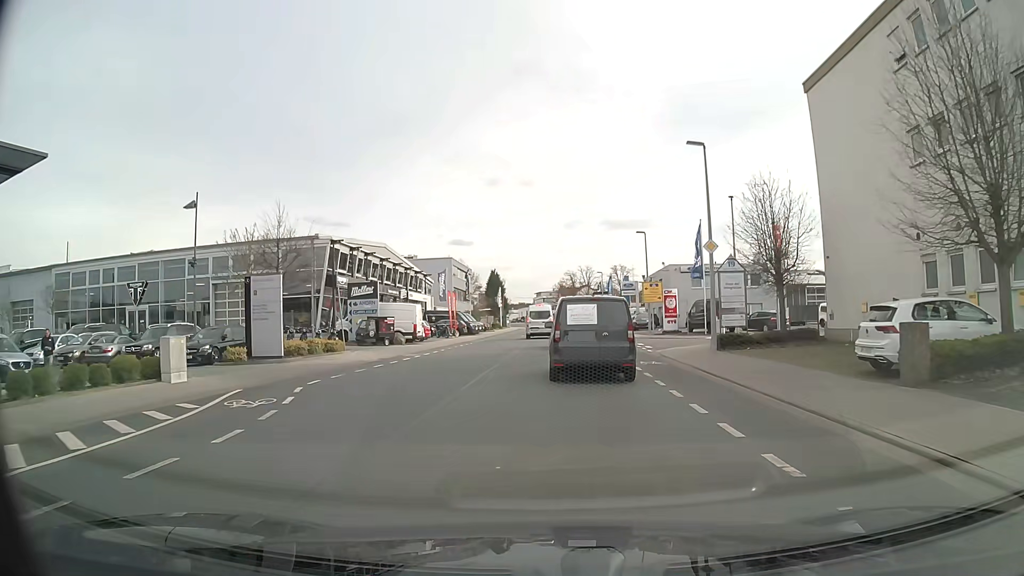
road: tertiary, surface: asphalt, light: Day
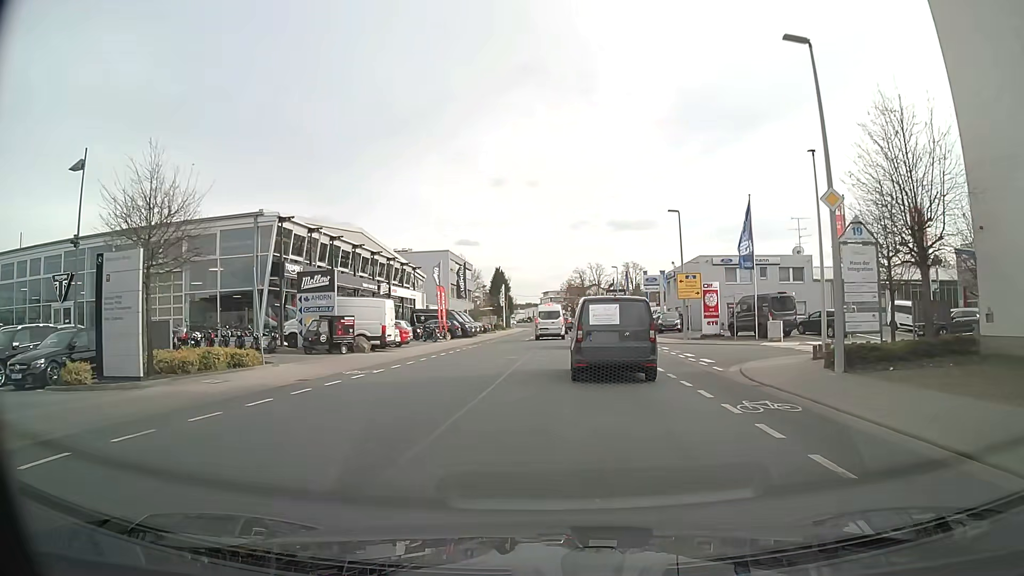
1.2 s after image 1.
(-0.1, +10.4) m; 0°
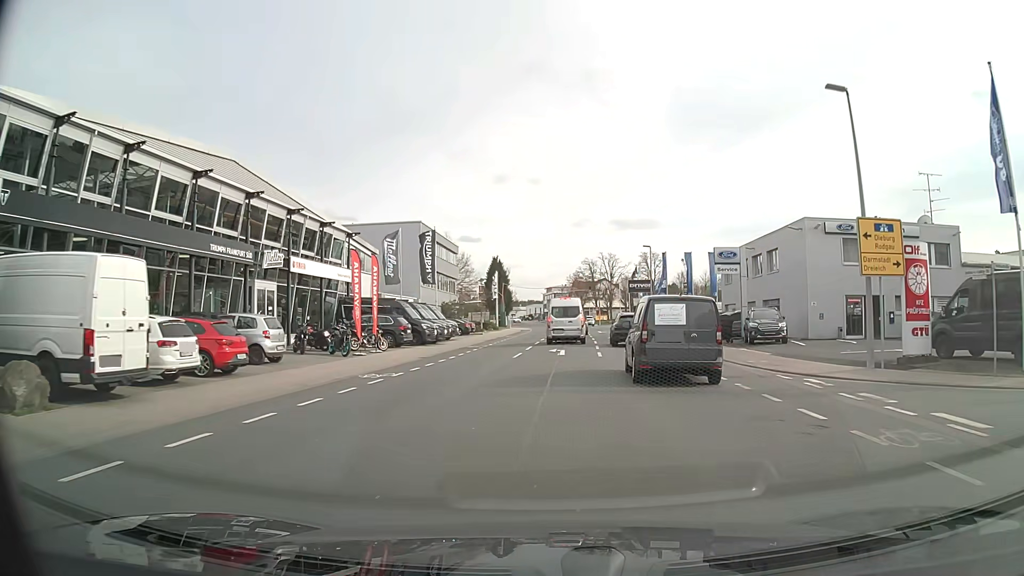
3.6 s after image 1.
(-0.3, +23.0) m; -1°
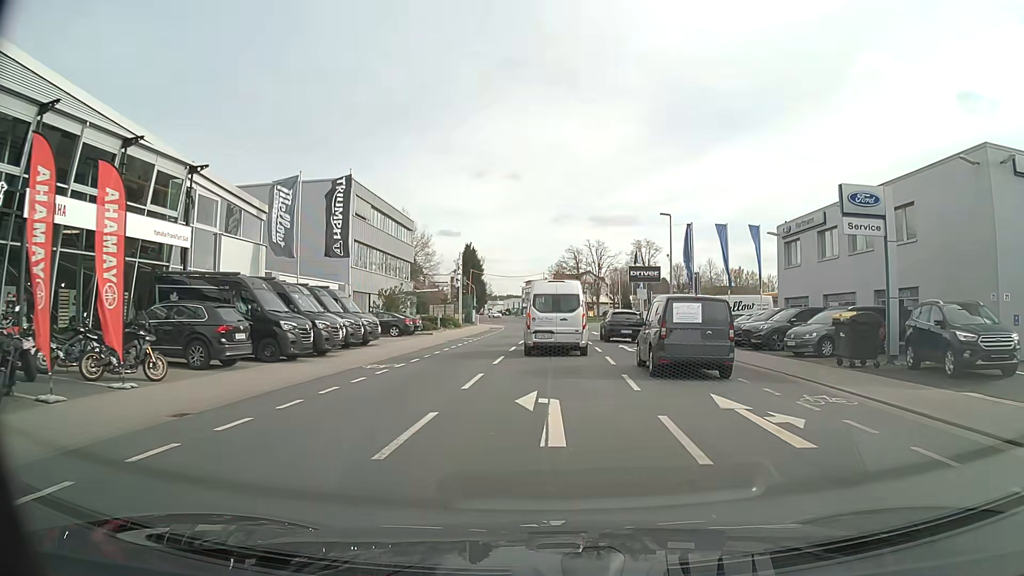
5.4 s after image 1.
(+0.3, +17.5) m; +2°
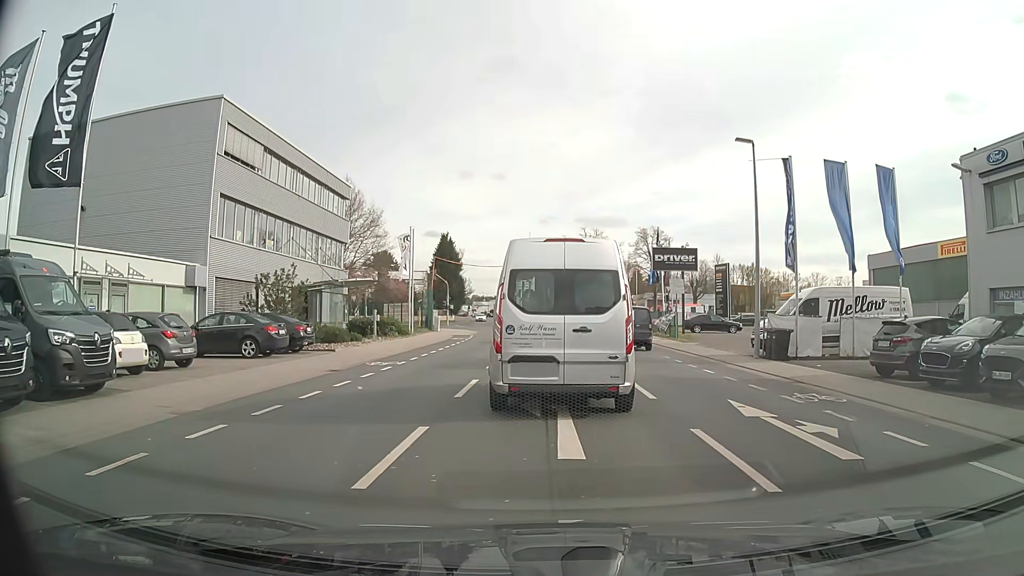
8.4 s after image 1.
(+0.2, +18.4) m; 0°
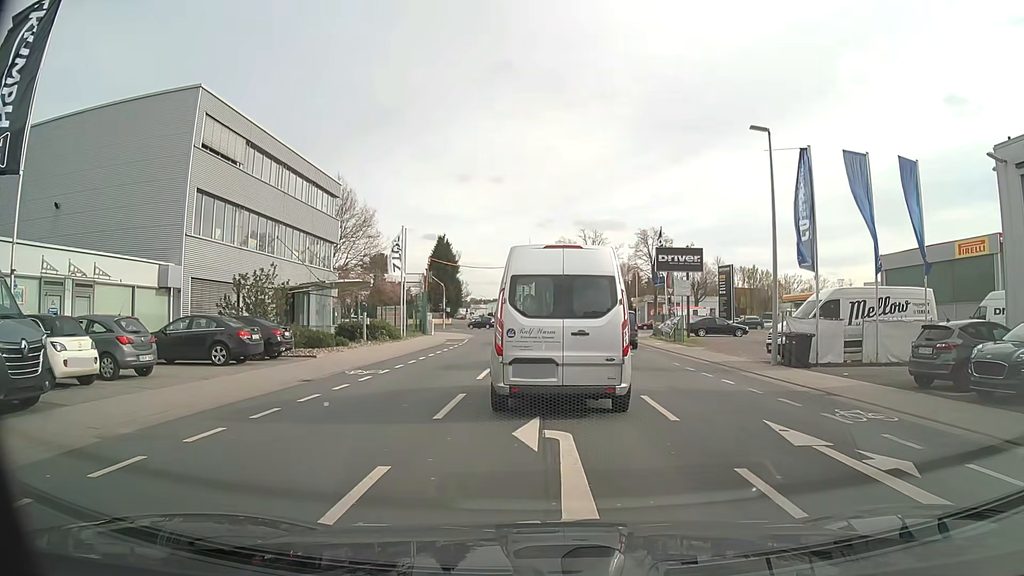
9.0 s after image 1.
(0.0, +2.0) m; +1°
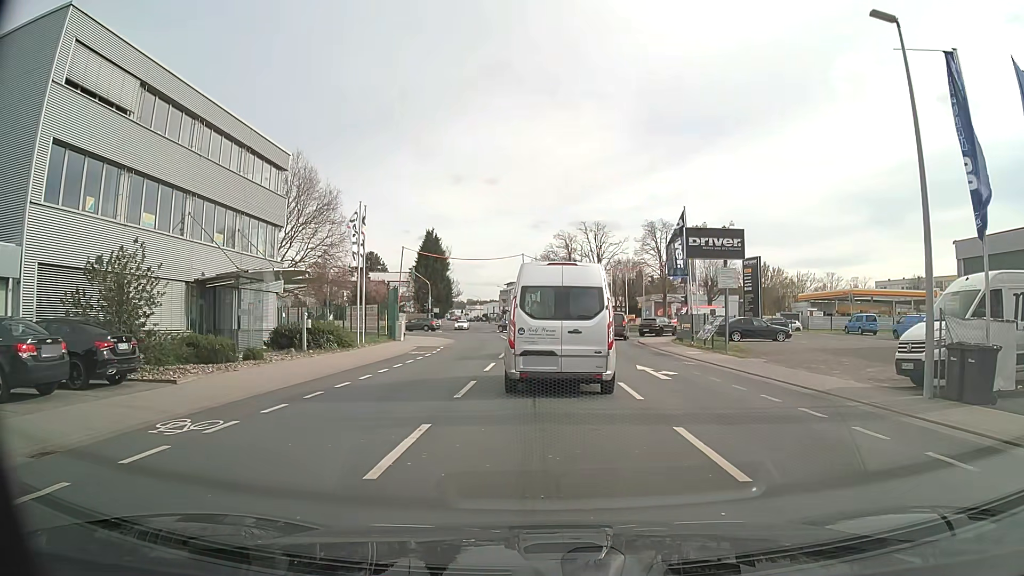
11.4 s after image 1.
(0.0, +9.7) m; 0°
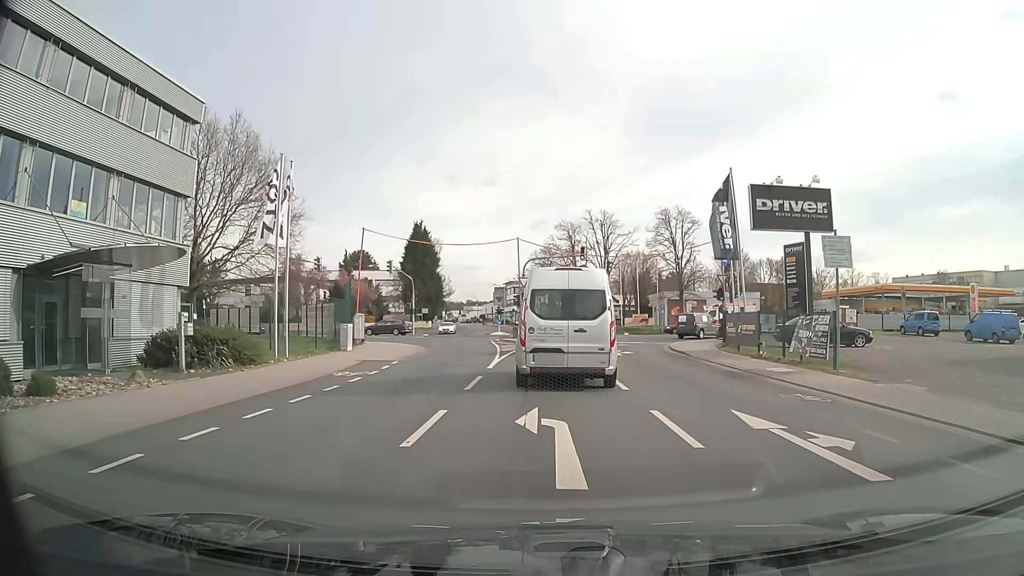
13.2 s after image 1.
(+0.1, +10.8) m; -1°
(0, +10) (0, +20) (+1, +30) (+2, +40) (+2, +50) (-3, +58) (-12, +64) (-22, +65) (-32, +65) (-42, +65) m
